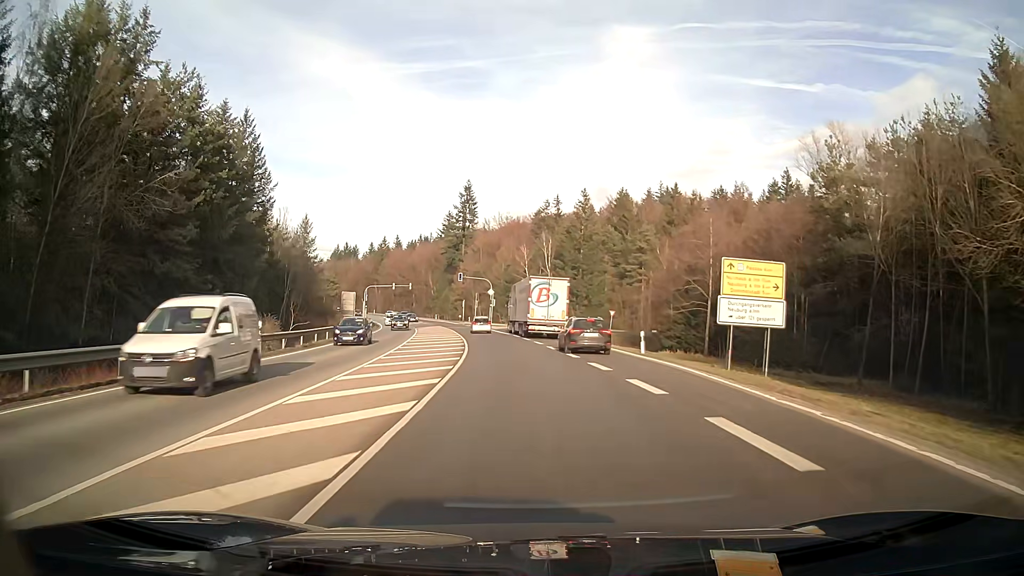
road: secondary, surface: asphalt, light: Day
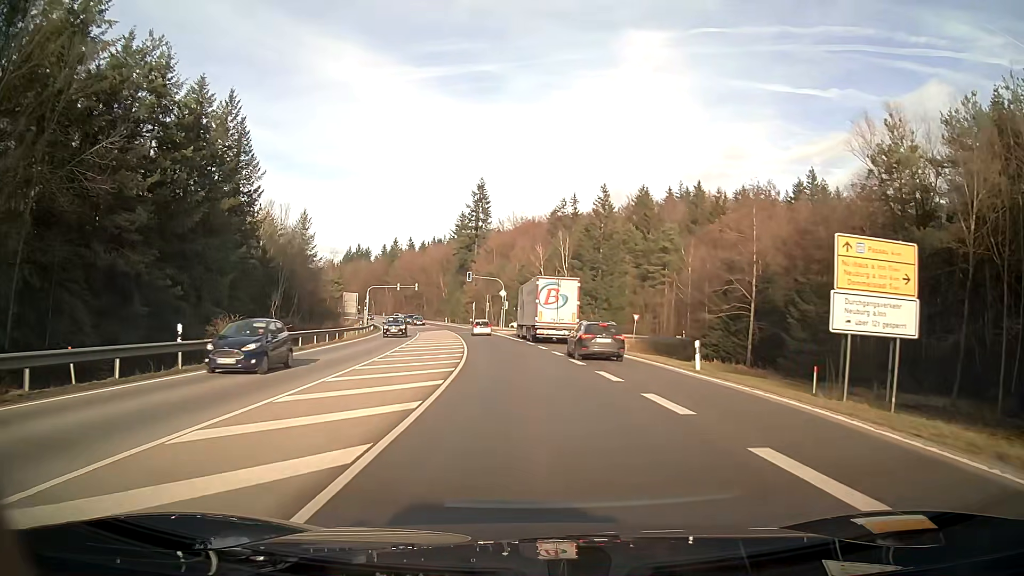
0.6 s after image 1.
(-0.1, +7.9) m; -1°
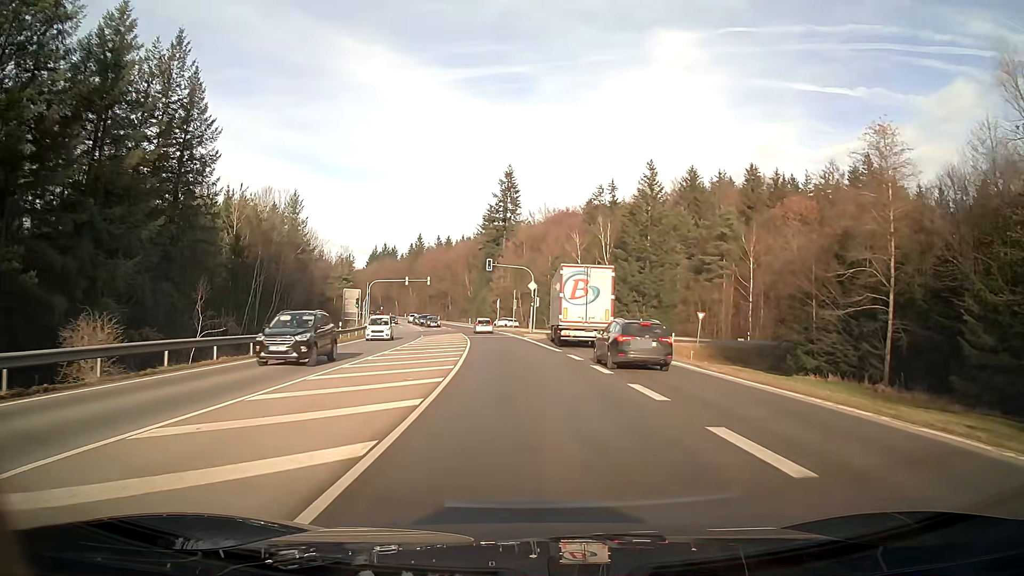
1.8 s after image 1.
(-0.4, +16.8) m; -3°
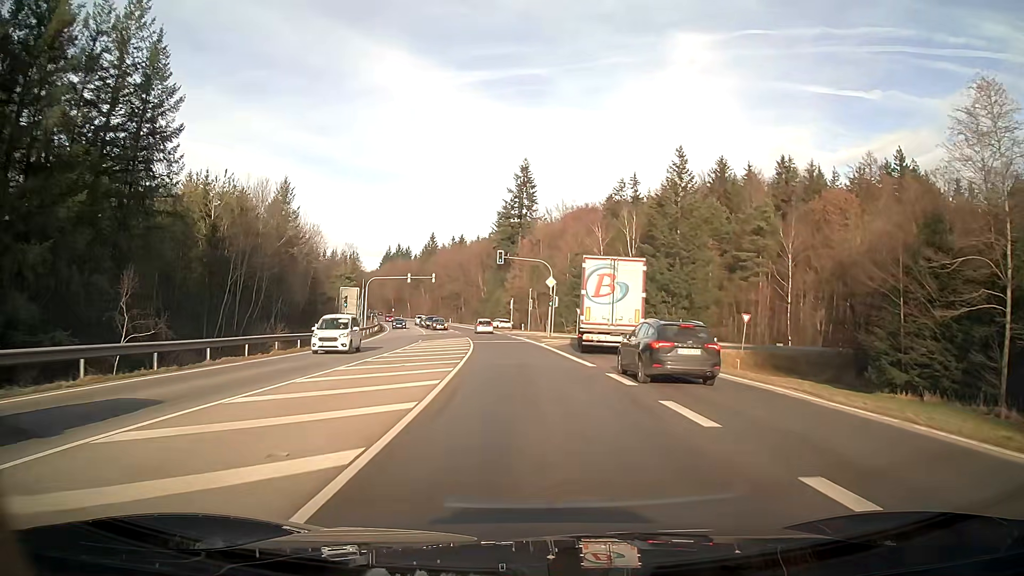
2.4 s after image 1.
(-0.1, +9.0) m; -1°
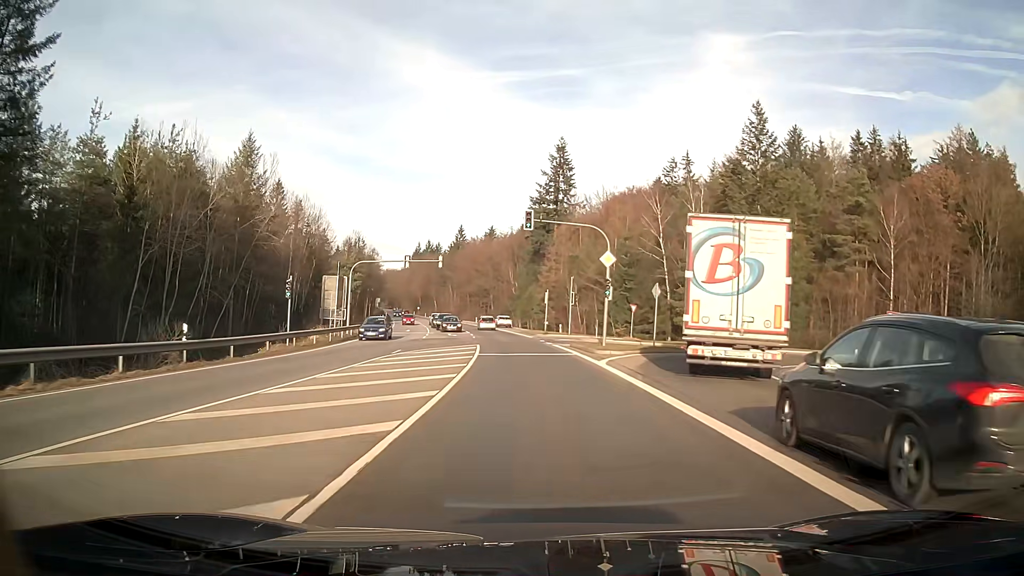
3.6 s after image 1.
(-0.5, +18.9) m; -3°
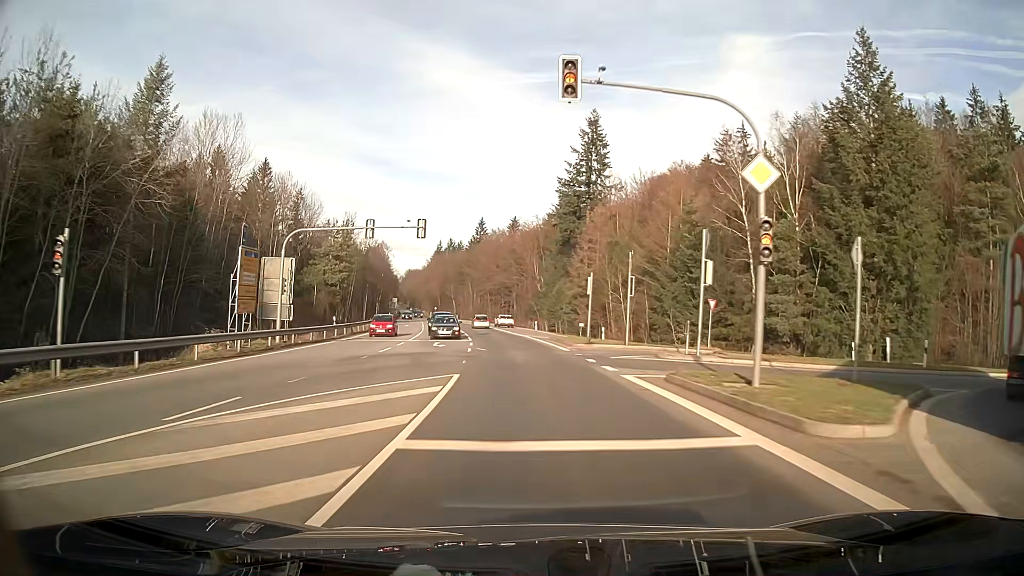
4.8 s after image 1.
(-0.4, +19.8) m; -2°
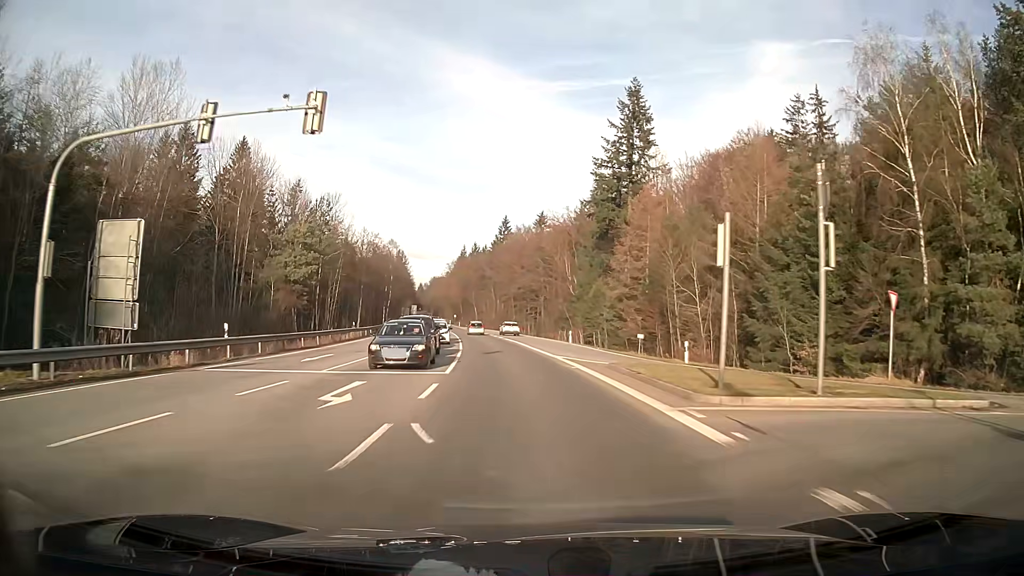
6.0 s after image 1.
(-0.4, +20.3) m; -3°
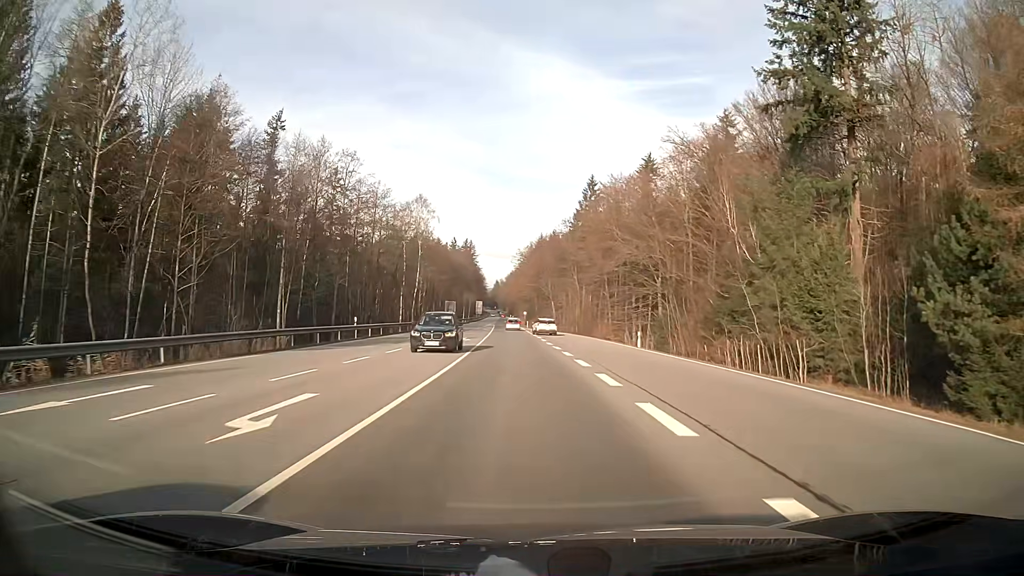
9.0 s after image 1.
(-3.2, +51.7) m; -6°
(0, +10) (0, +20) (-1, +30) (-1, +40) (-2, +50) (-2, +60) (-2, +70) (-3, +80) (-3, +90) (-4, +100) m
